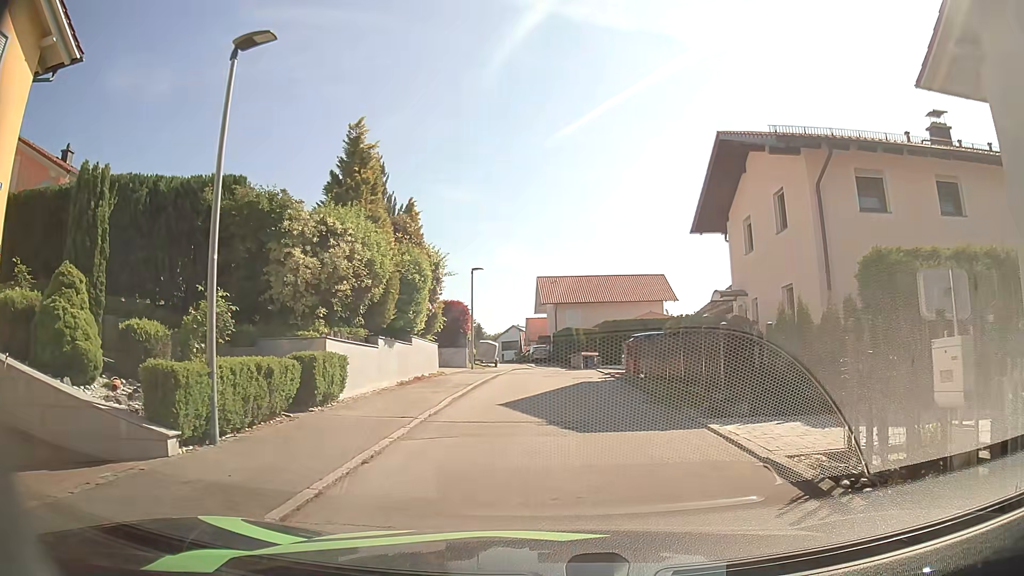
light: Day
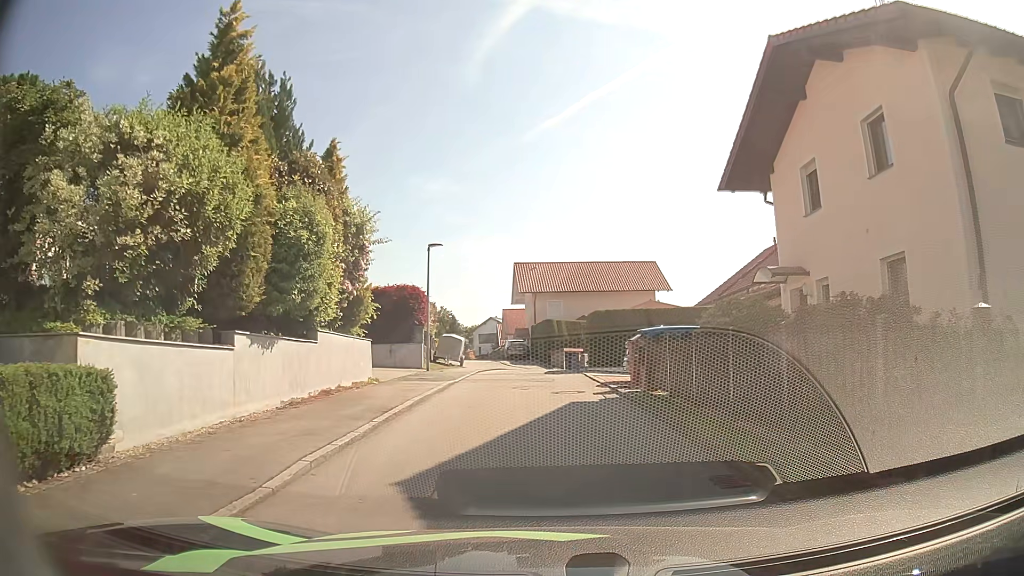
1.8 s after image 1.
(+0.2, +7.1) m; +3°
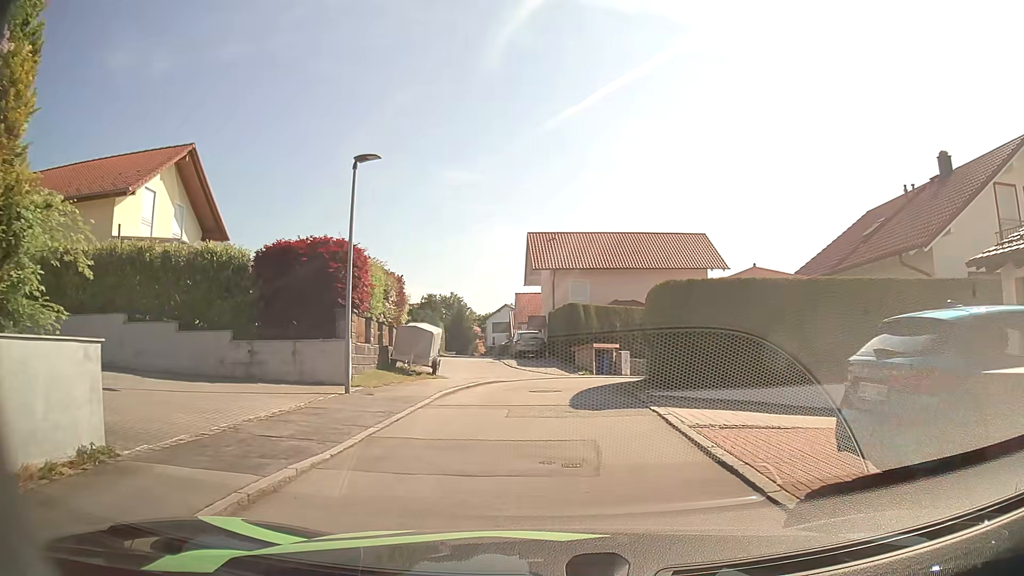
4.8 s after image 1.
(-0.4, +12.9) m; -4°
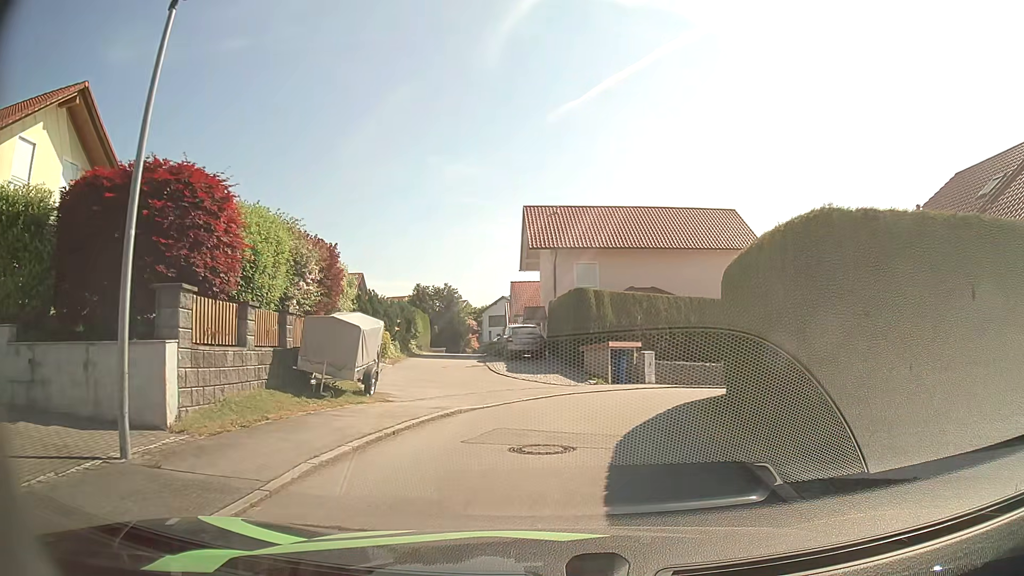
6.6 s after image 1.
(+0.2, +8.1) m; +1°
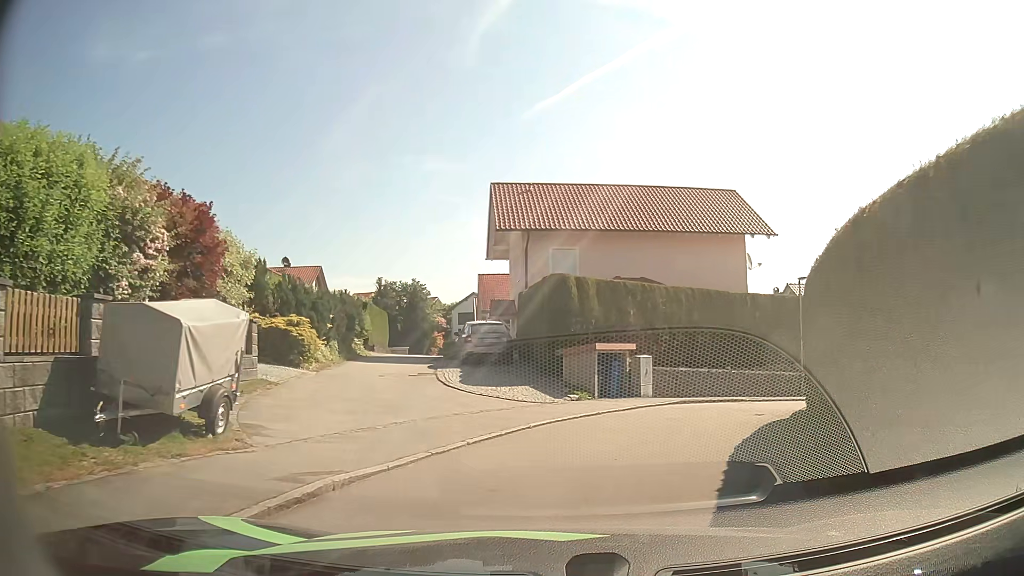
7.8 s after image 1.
(+0.1, +5.7) m; +3°
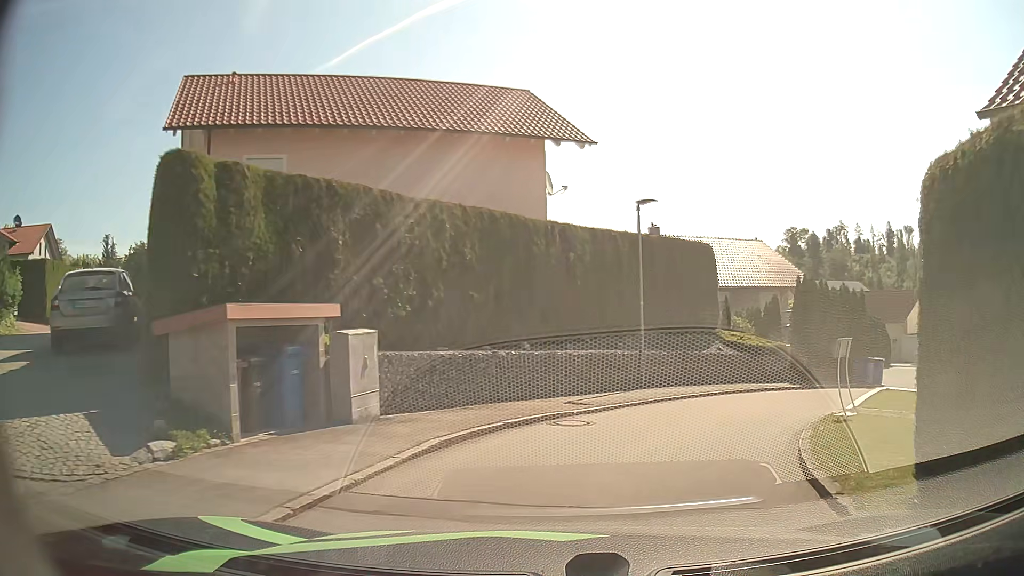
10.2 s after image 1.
(+1.5, +11.0) m; +19°
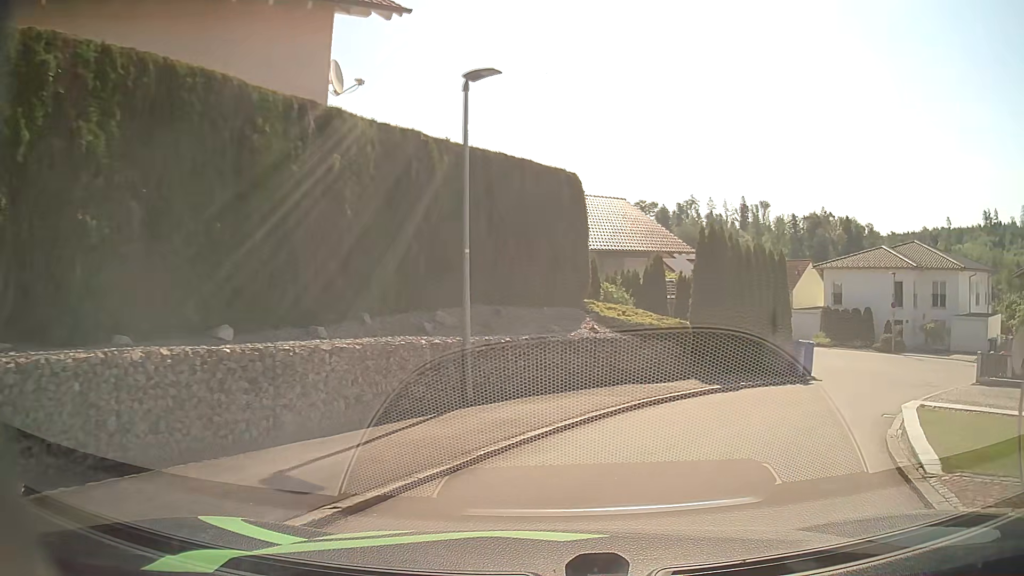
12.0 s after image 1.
(+1.0, +7.9) m; +14°
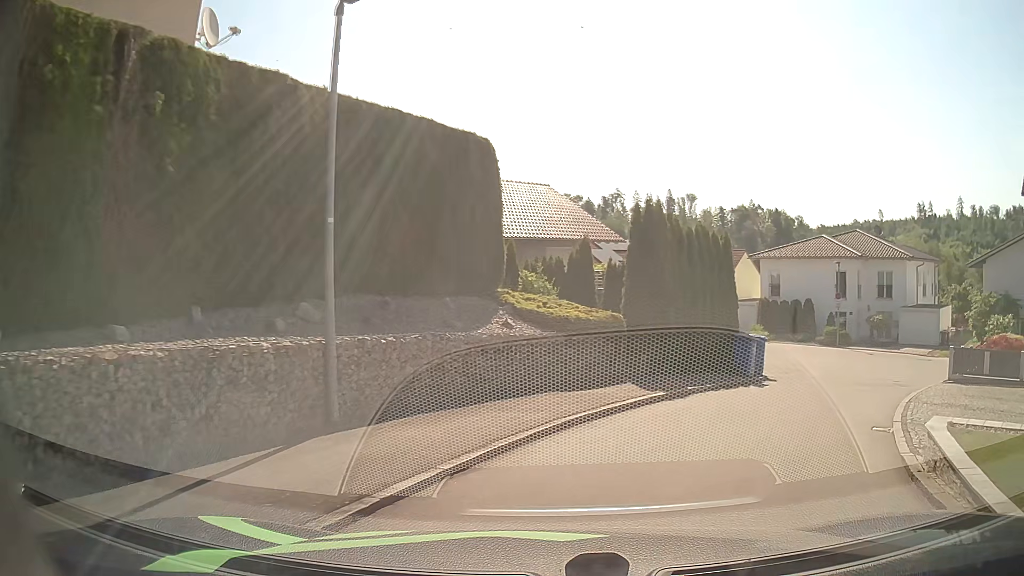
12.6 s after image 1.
(+0.2, +2.7) m; +7°
